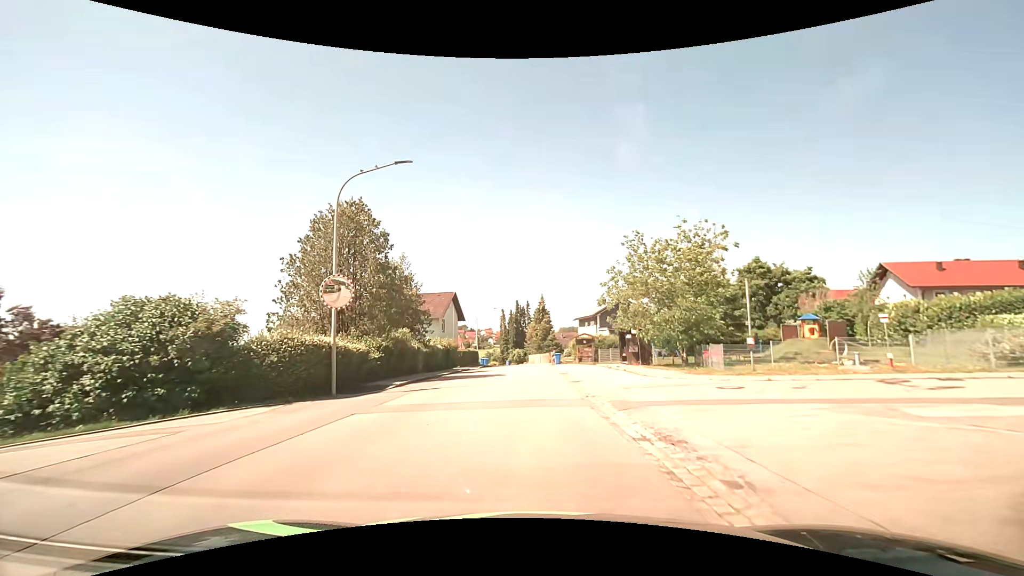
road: tertiary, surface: asphalt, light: Day
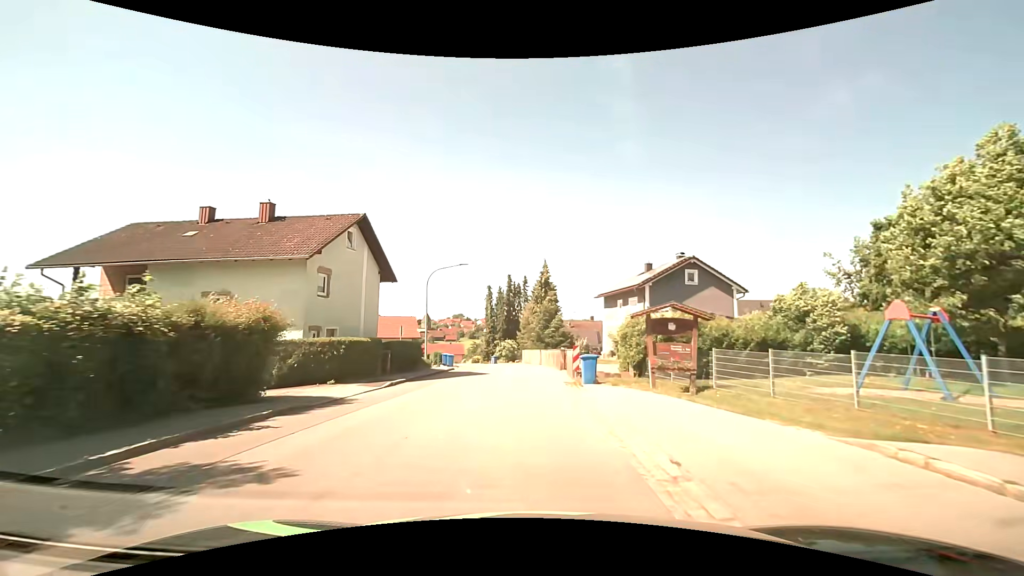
(+0.1, +29.4) m; 0°
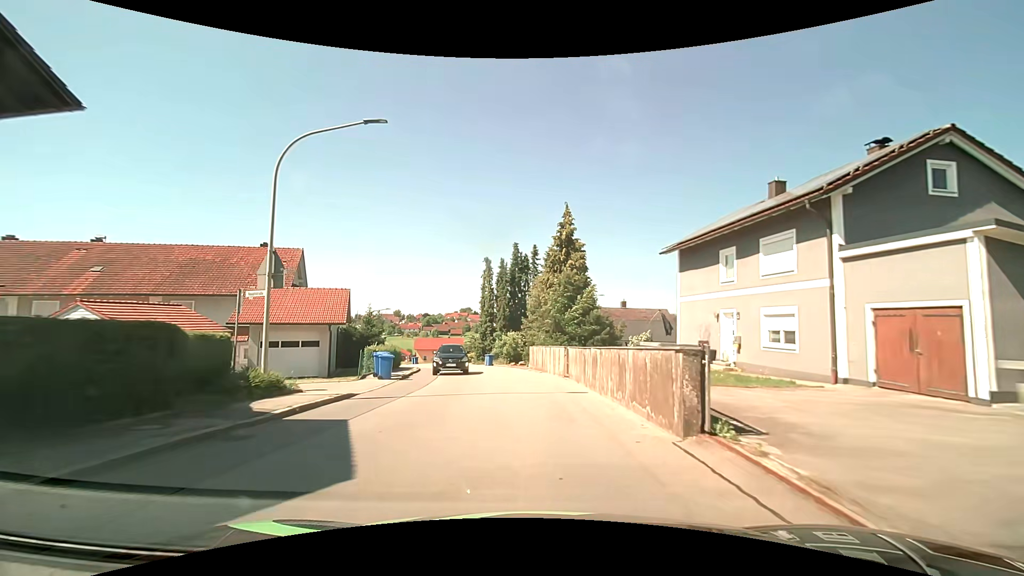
(-0.3, +22.0) m; -1°
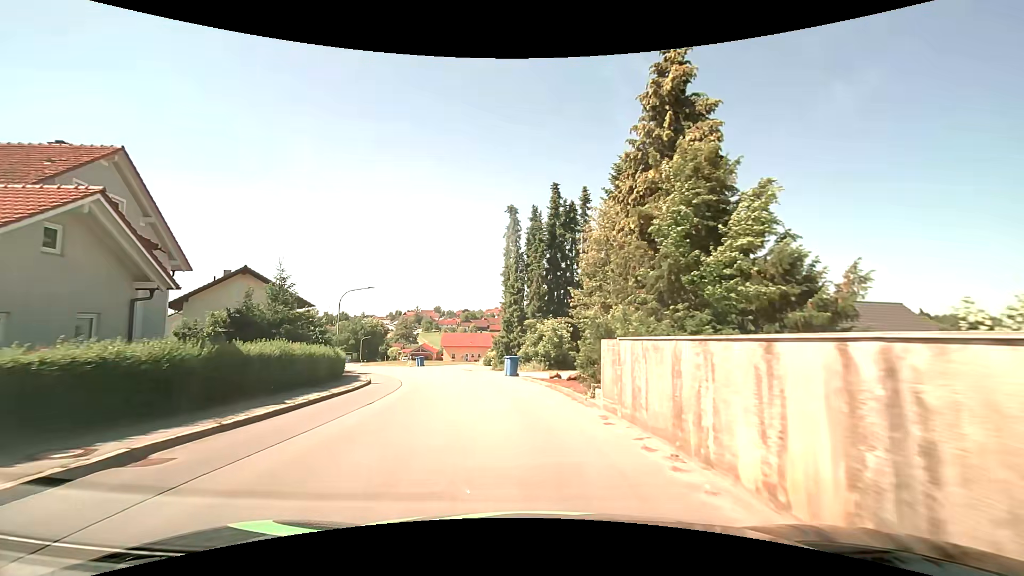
(-0.6, +21.0) m; -6°
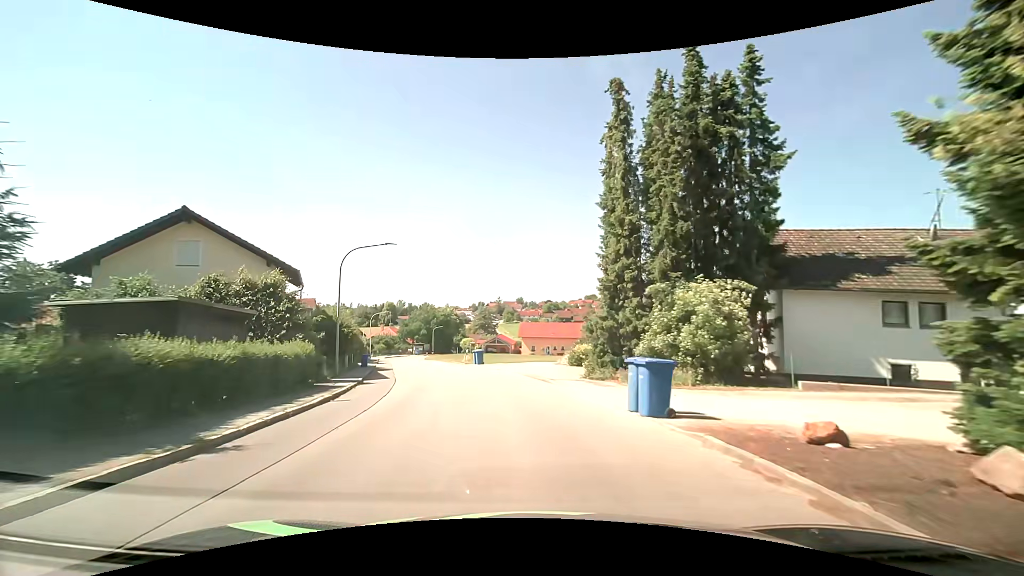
(-1.2, +17.1) m; -9°
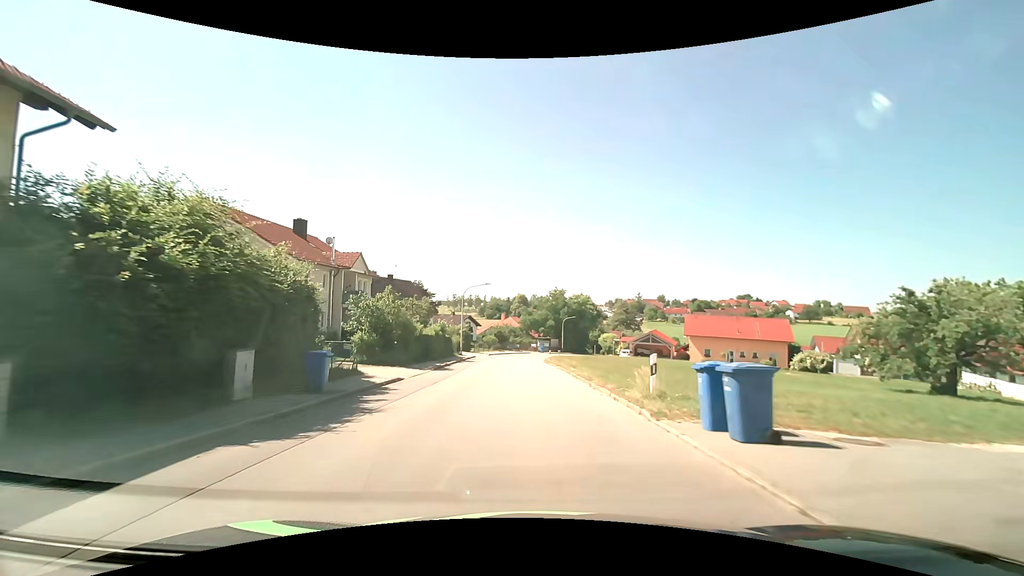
(-4.7, +30.3) m; -16°
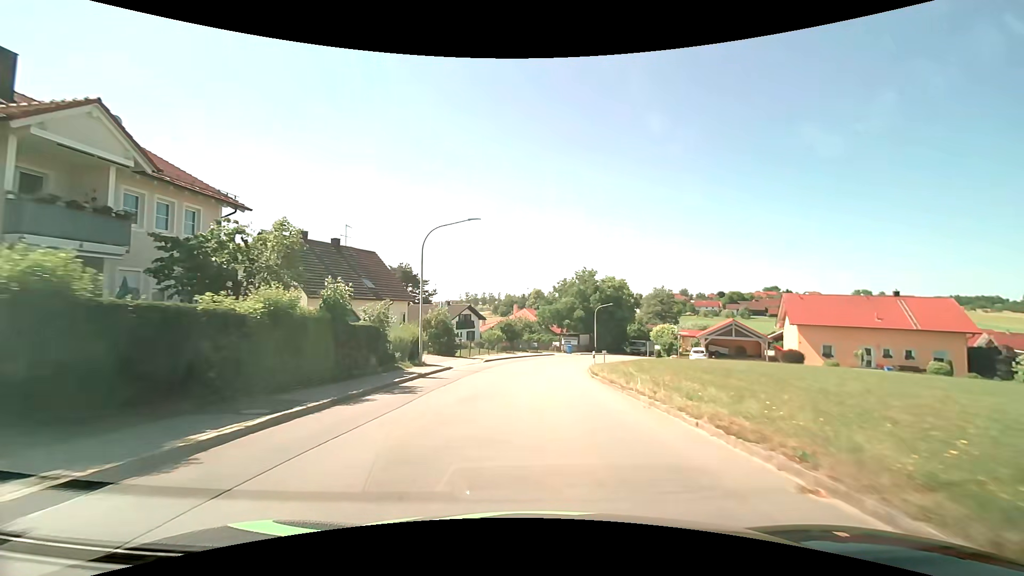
(-0.5, +25.7) m; -1°
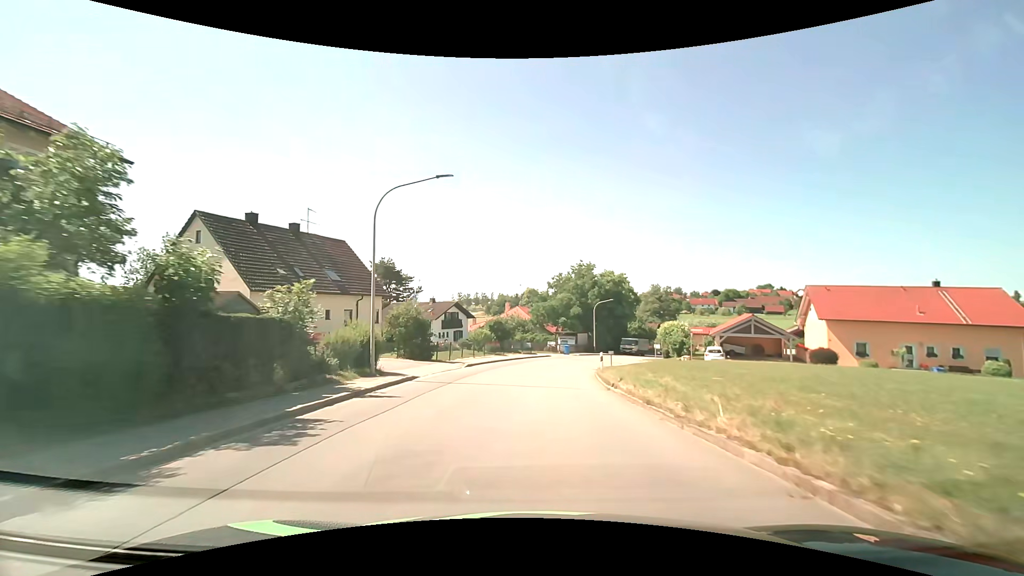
(0.0, +6.5) m; +1°
(0, +10) (+1, +20) (+2, +30) (+4, +40) (+7, +49) (+11, +58) (+15, +68) (+19, +77) (+24, +86) (+28, +94) m
